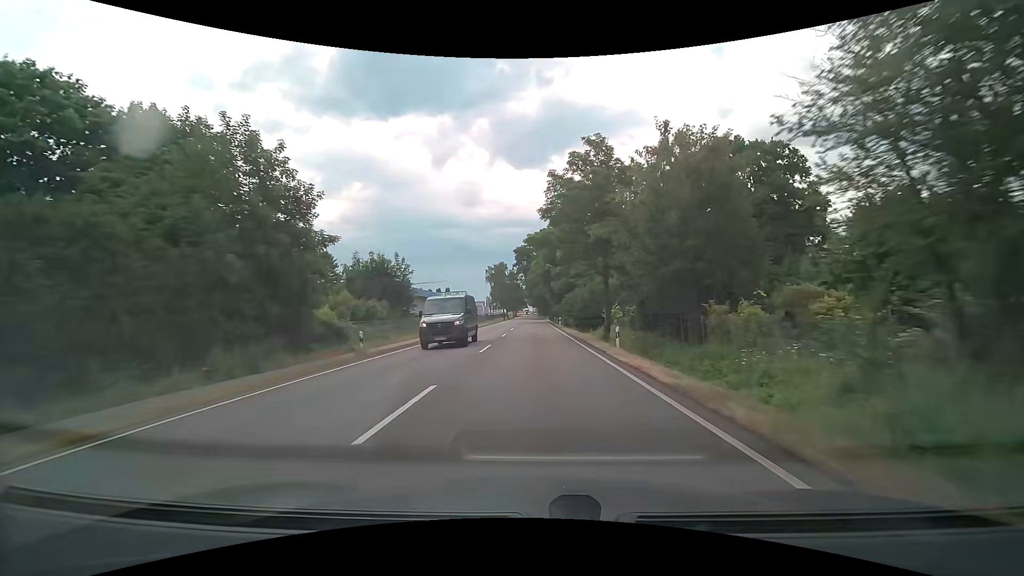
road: secondary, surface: asphalt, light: Day
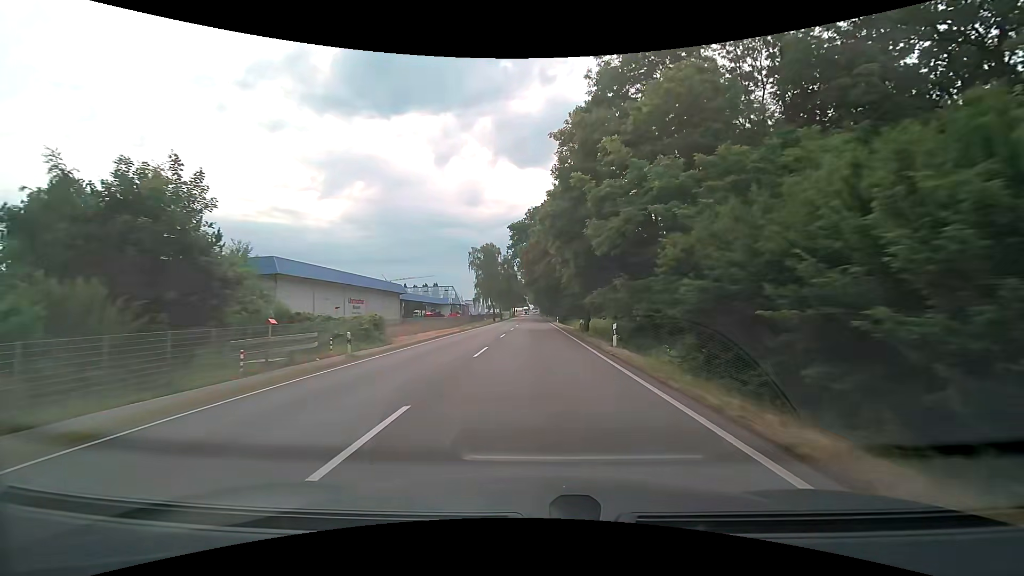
(-0.1, +38.6) m; 0°
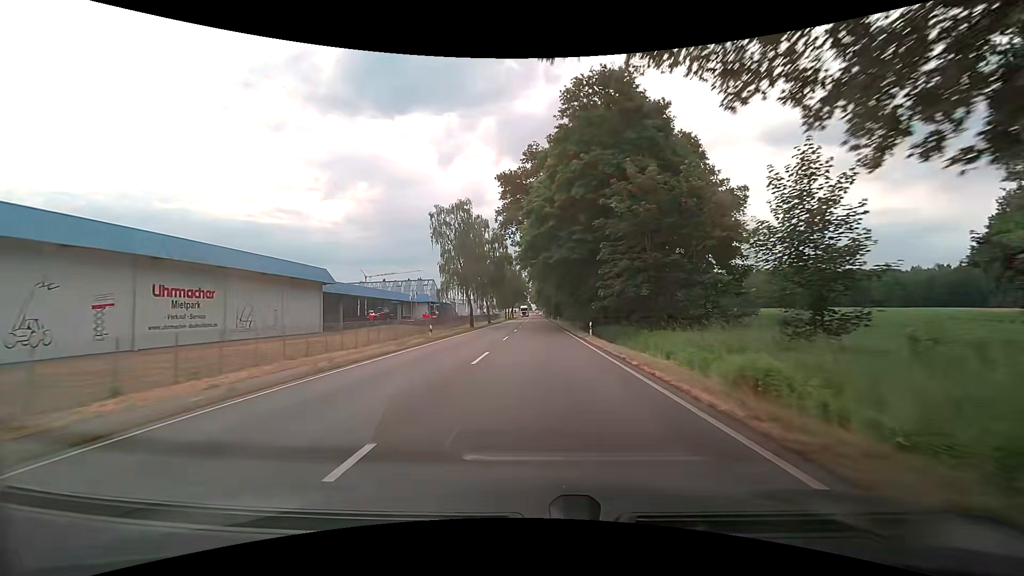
(-0.5, +38.5) m; -2°
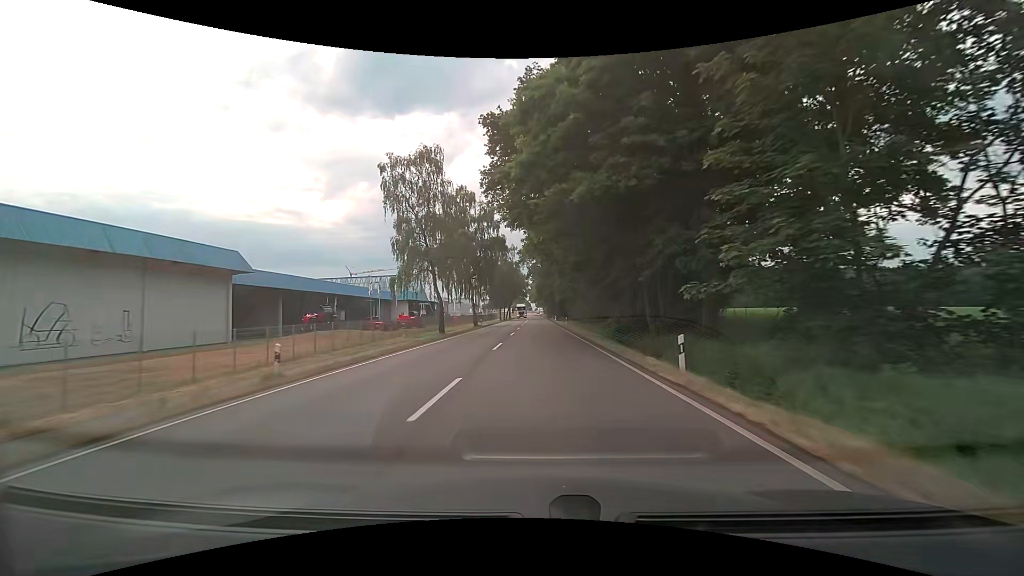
(+0.3, +19.3) m; +1°
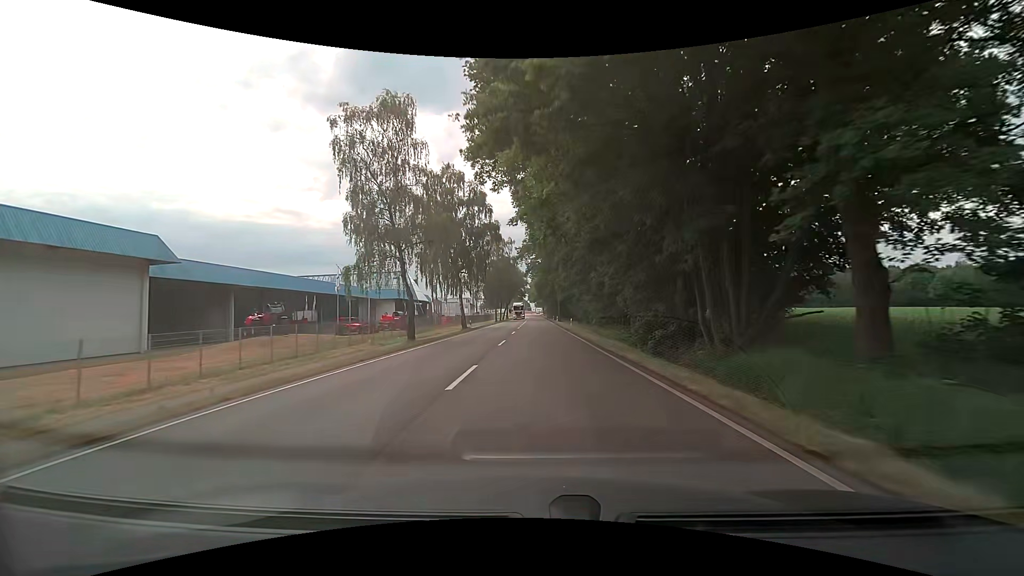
(0.0, +9.7) m; 0°
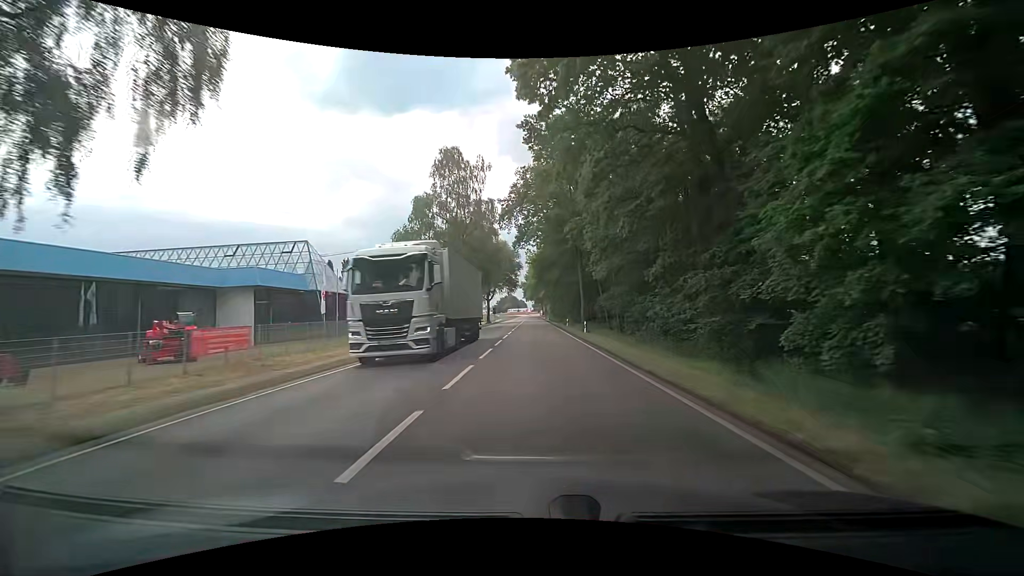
(+0.4, +48.5) m; +1°
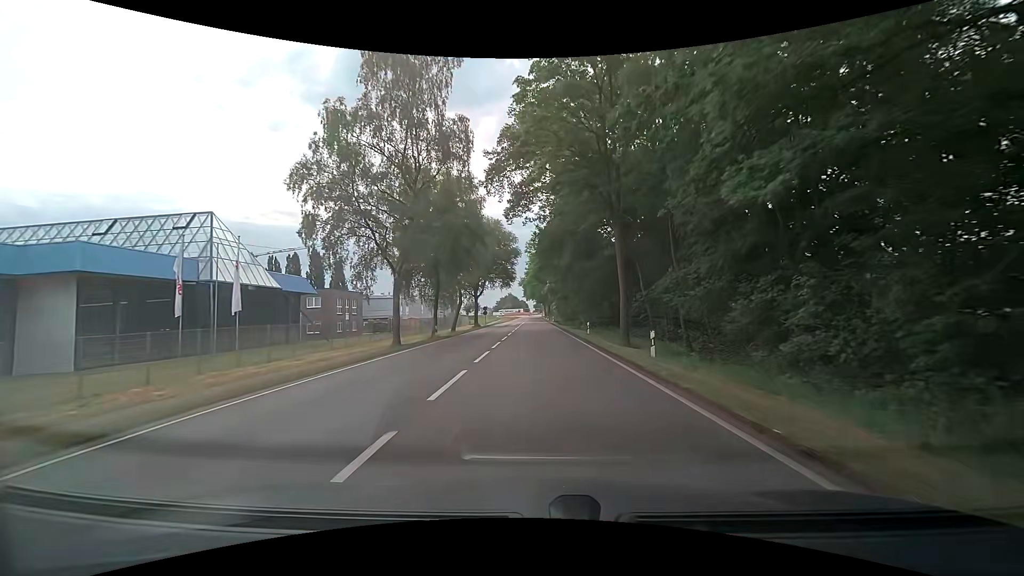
(-0.2, +19.4) m; -1°
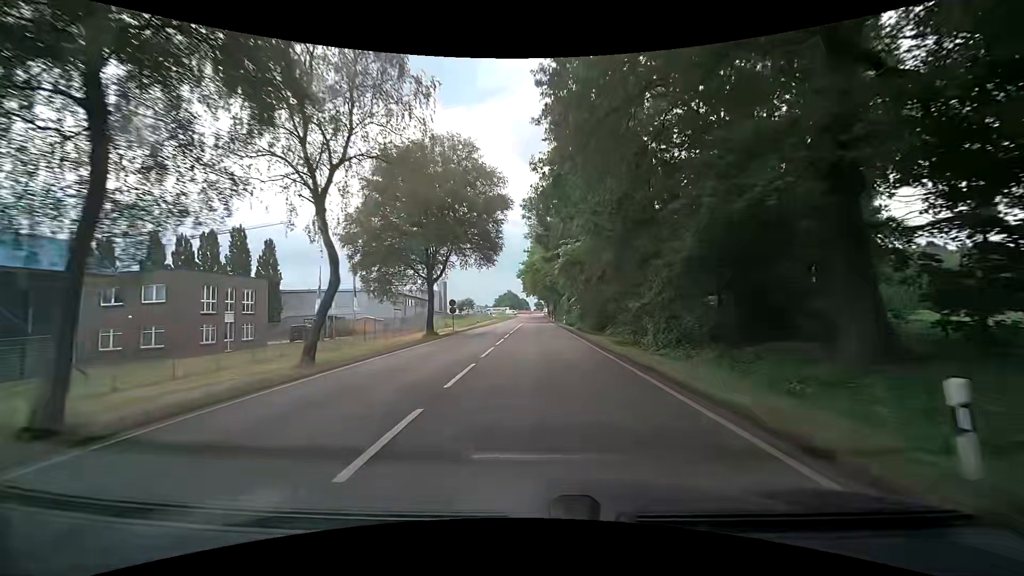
(0.0, +29.2) m; 0°
(0, +10) (0, +20) (0, +30) (0, +40) (0, +50) (0, +60) (0, +70) (0, +80) (0, +90) (+1, +100) m
